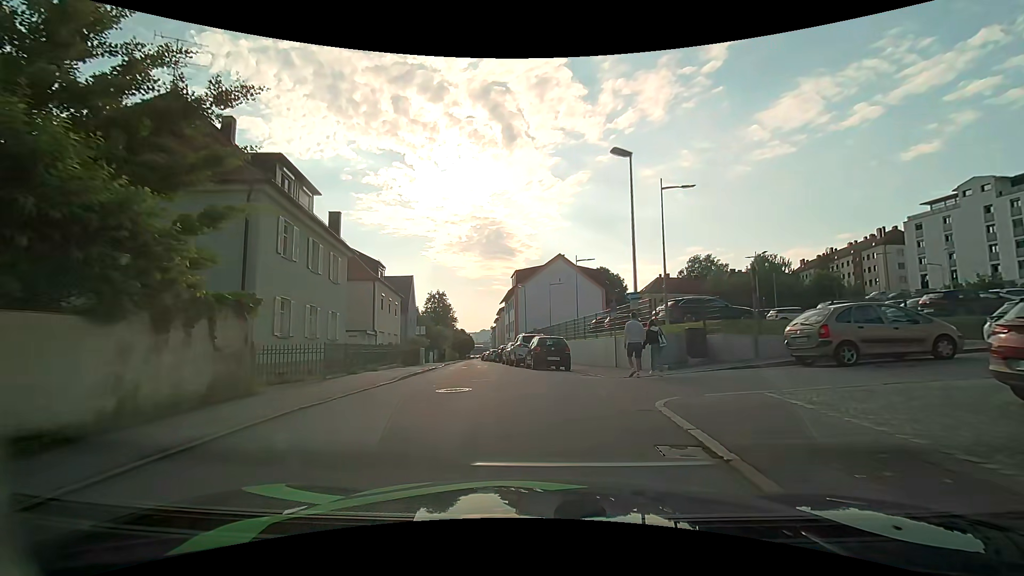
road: residential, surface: asphalt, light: Day
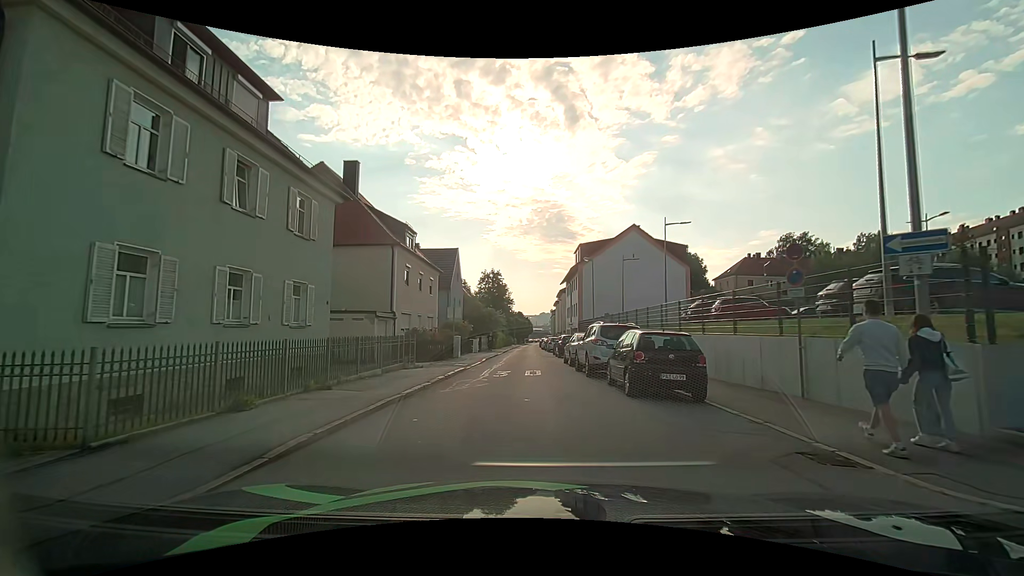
(-0.5, +10.3) m; -7°
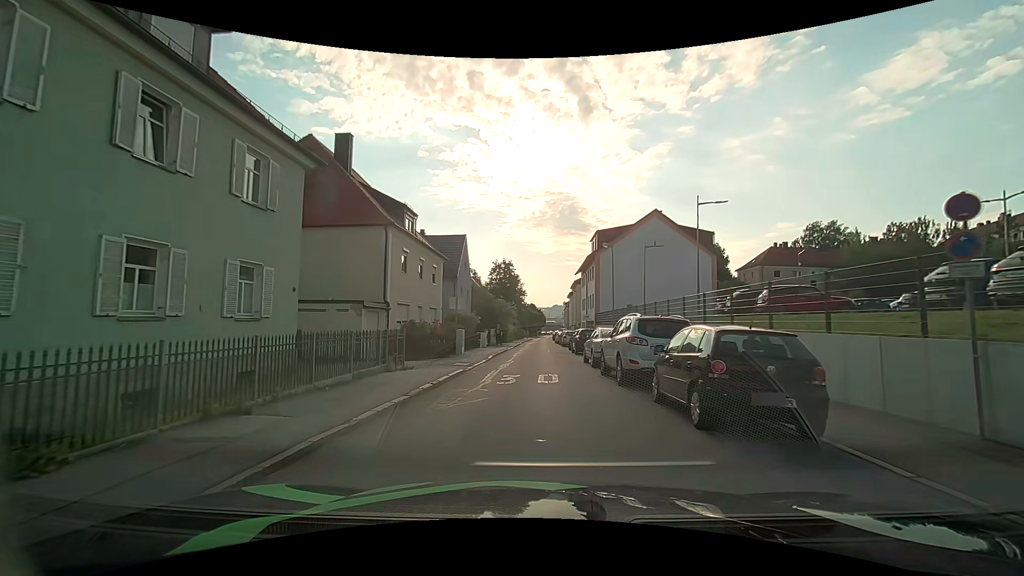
(0.0, +3.7) m; -1°
(0, +10) (0, +20) (0, +30) (0, +40) (0, +50) (0, +60) (0, +70) (0, +80) (0, +90) (0, +100) m
